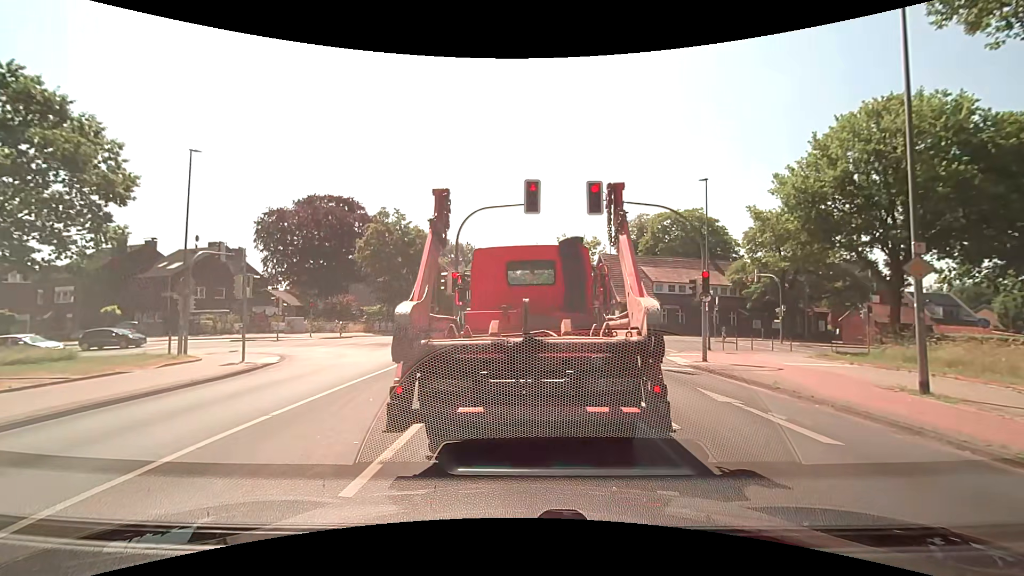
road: secondary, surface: asphalt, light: Day
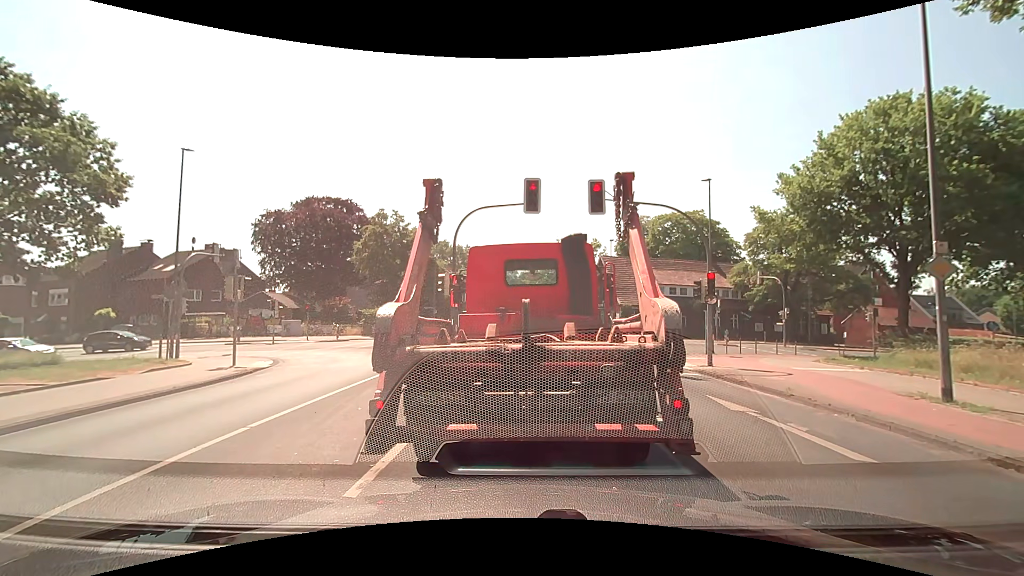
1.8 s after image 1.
(0.0, +0.6) m; 0°
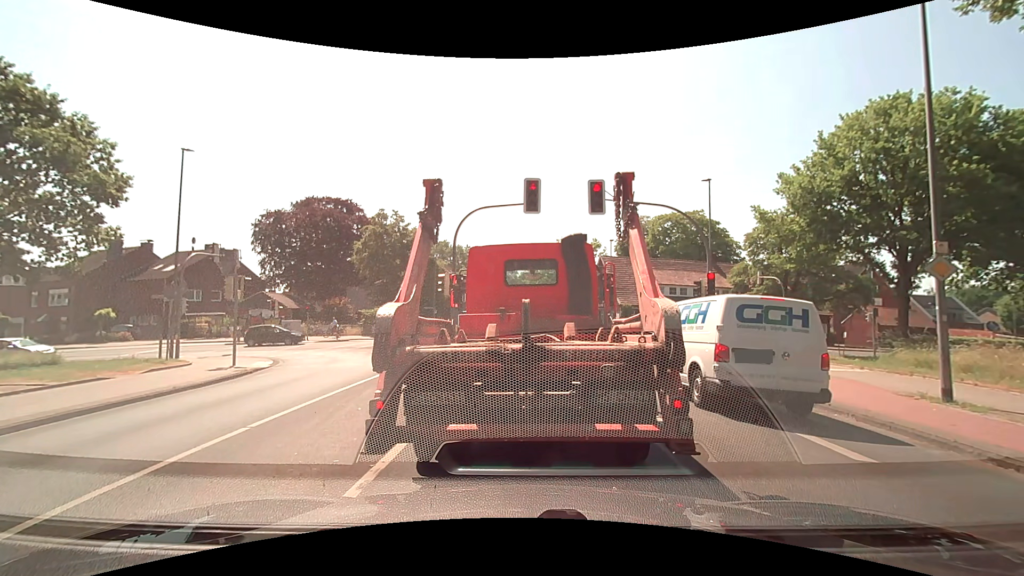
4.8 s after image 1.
(0.0, 0.0) m; 0°
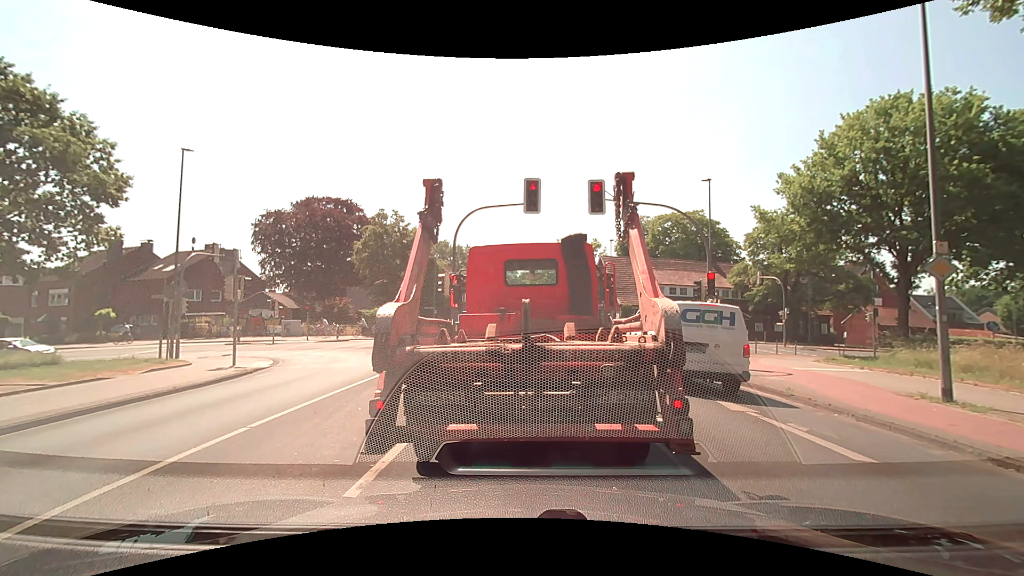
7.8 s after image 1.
(0.0, 0.0) m; 0°
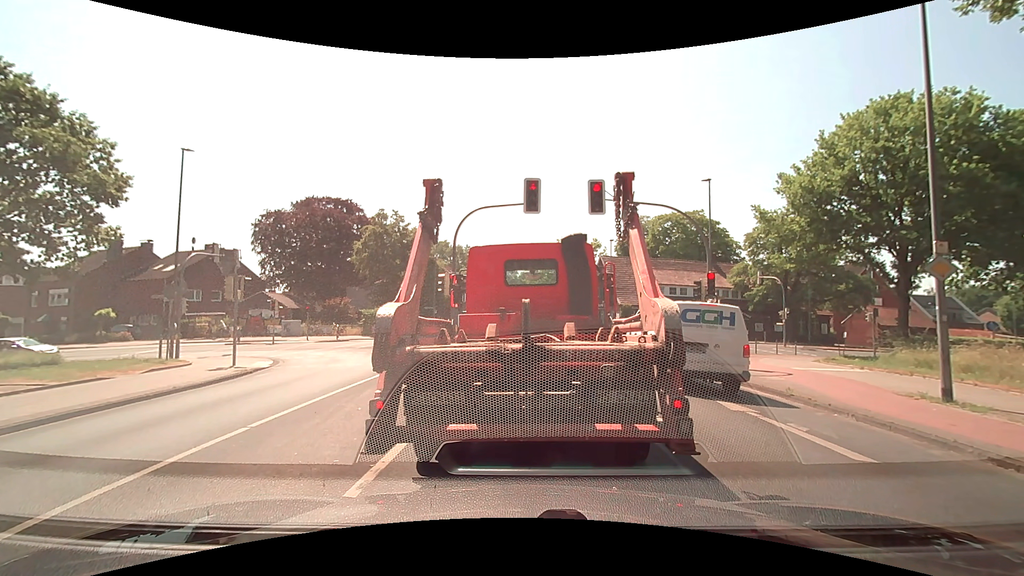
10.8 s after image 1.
(0.0, 0.0) m; 0°
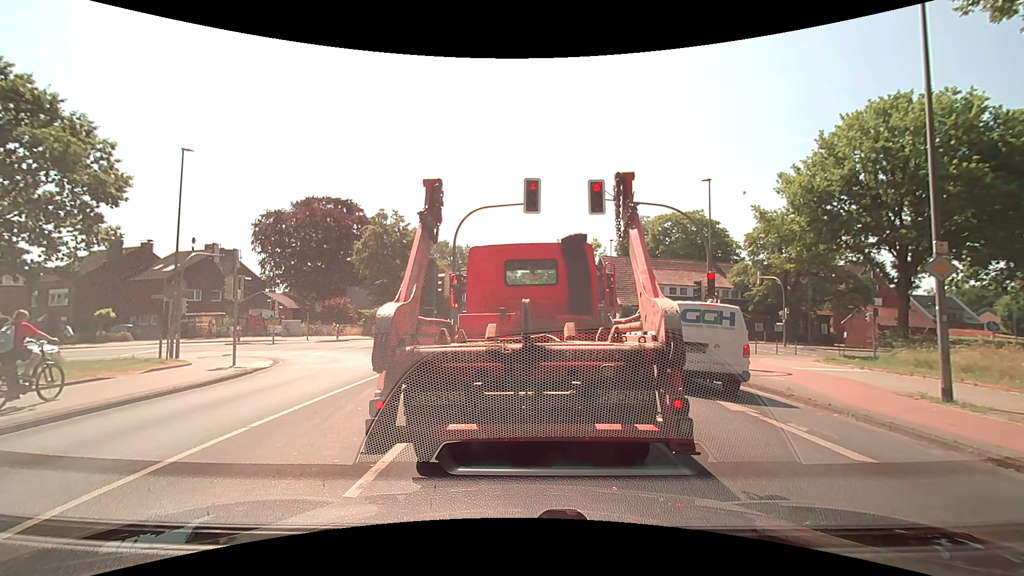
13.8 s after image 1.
(0.0, 0.0) m; 0°
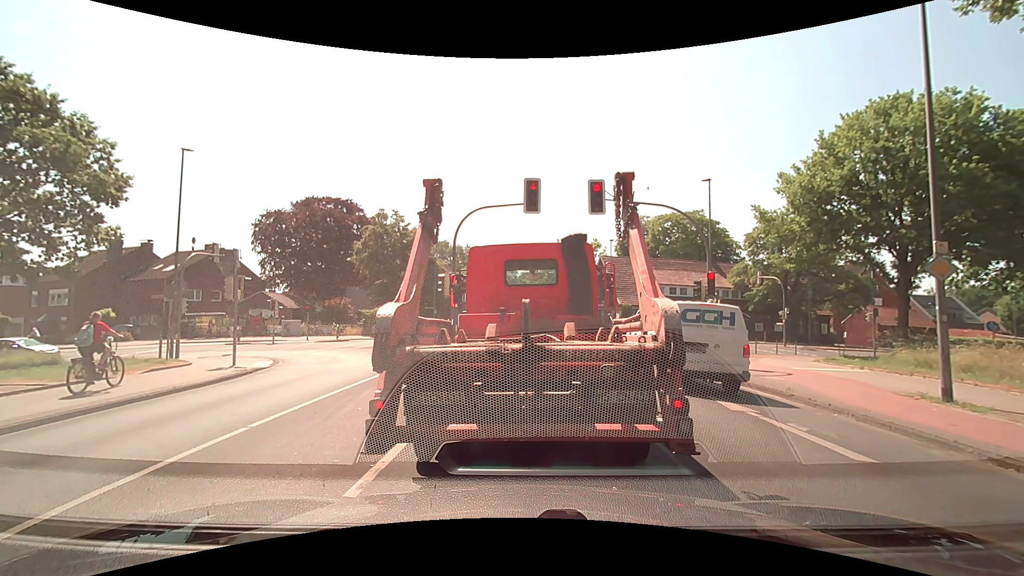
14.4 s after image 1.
(0.0, 0.0) m; 0°
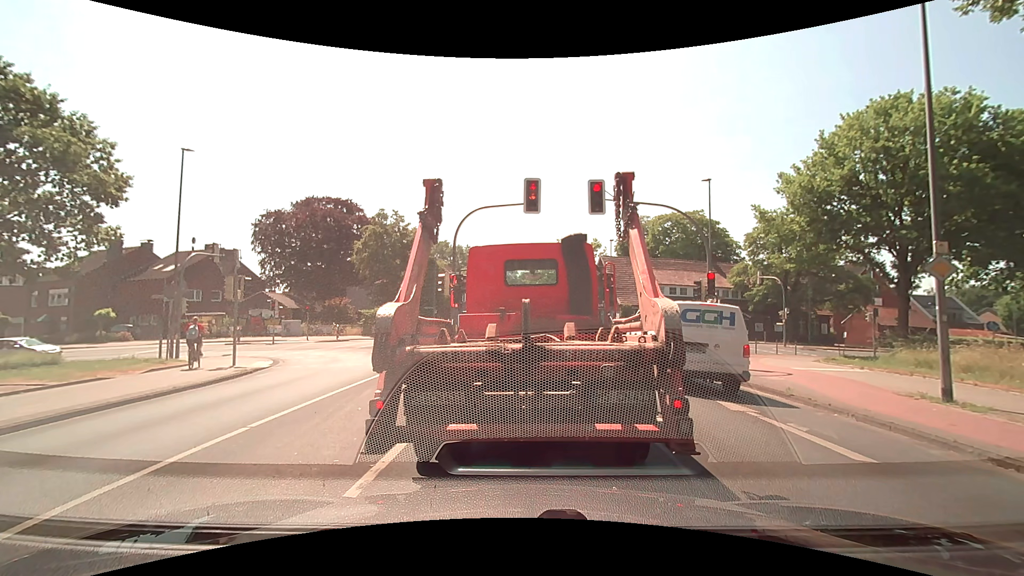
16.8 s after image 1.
(0.0, 0.0) m; 0°
